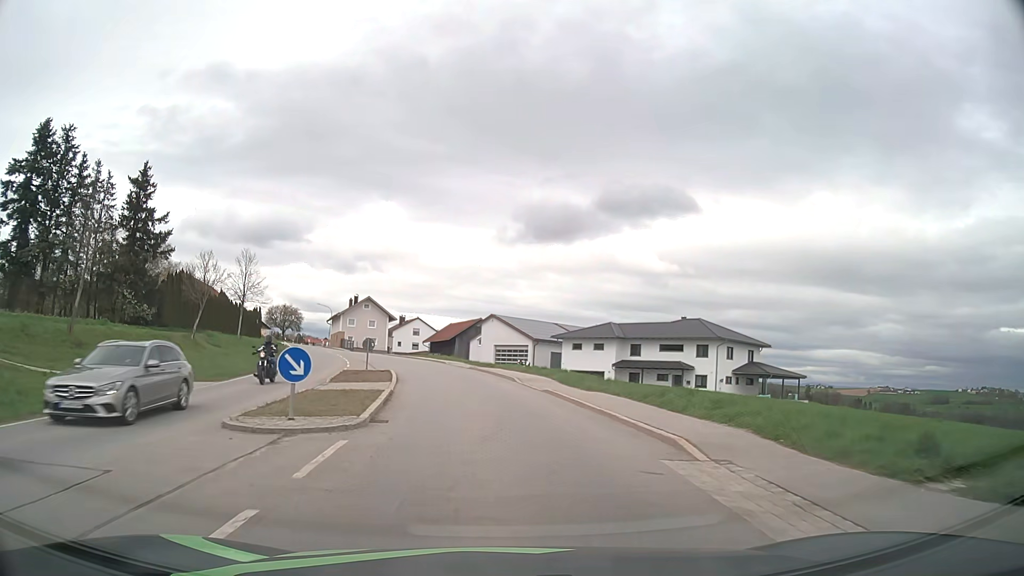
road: secondary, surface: asphalt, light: Day
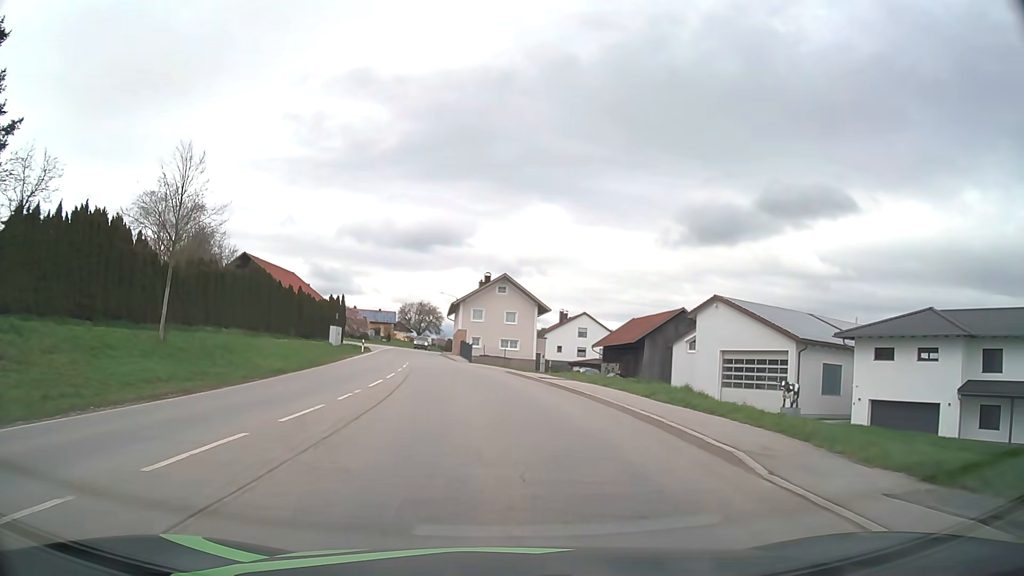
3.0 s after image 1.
(-4.1, +36.3) m; -14°
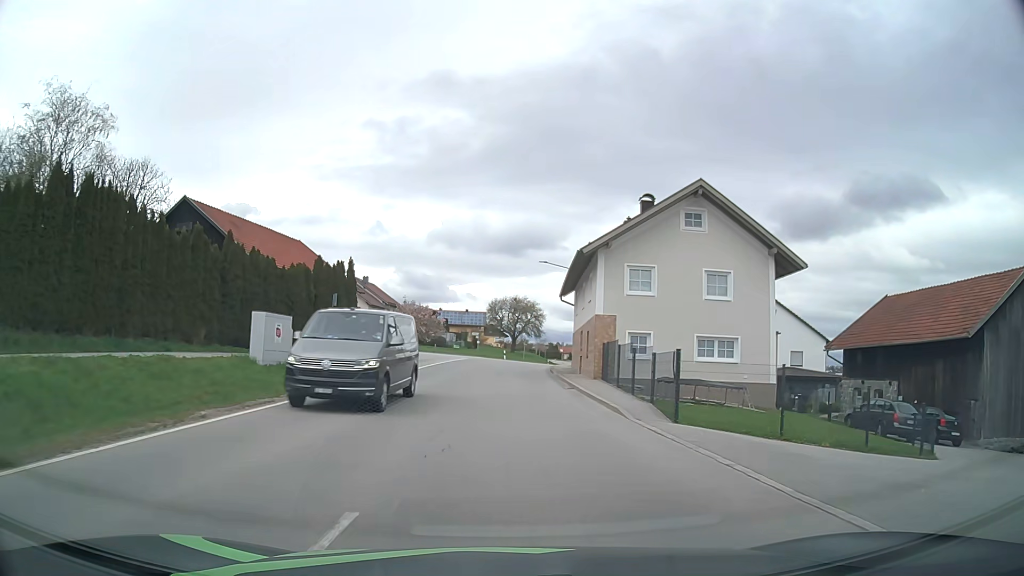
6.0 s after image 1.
(-3.8, +35.9) m; -8°
(0, +10) (0, +20) (0, +30) (0, +40) (+1, +50) (+3, +60) (+5, +70) (+7, +79) (+9, +89) (+11, +99) m
